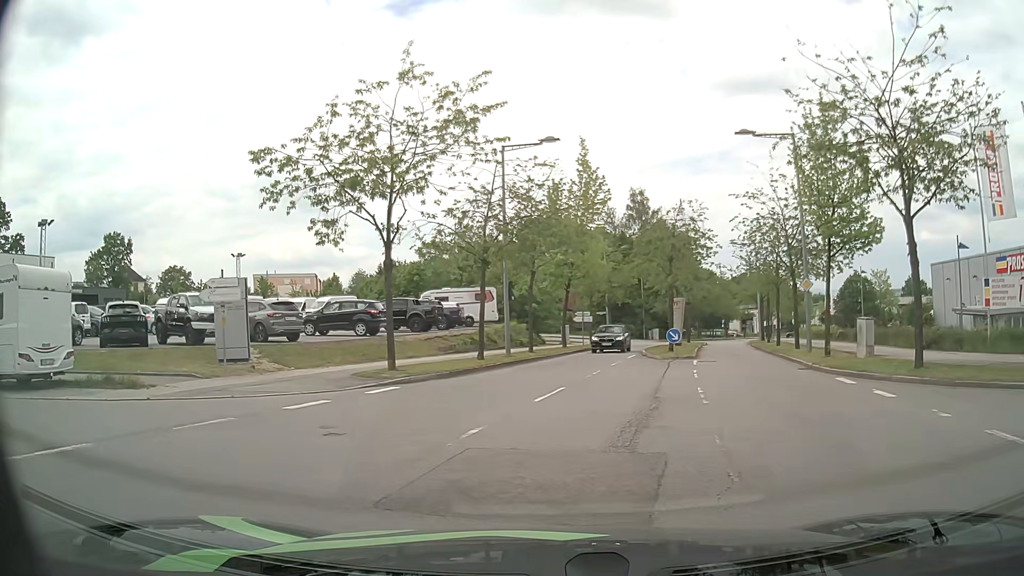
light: Day
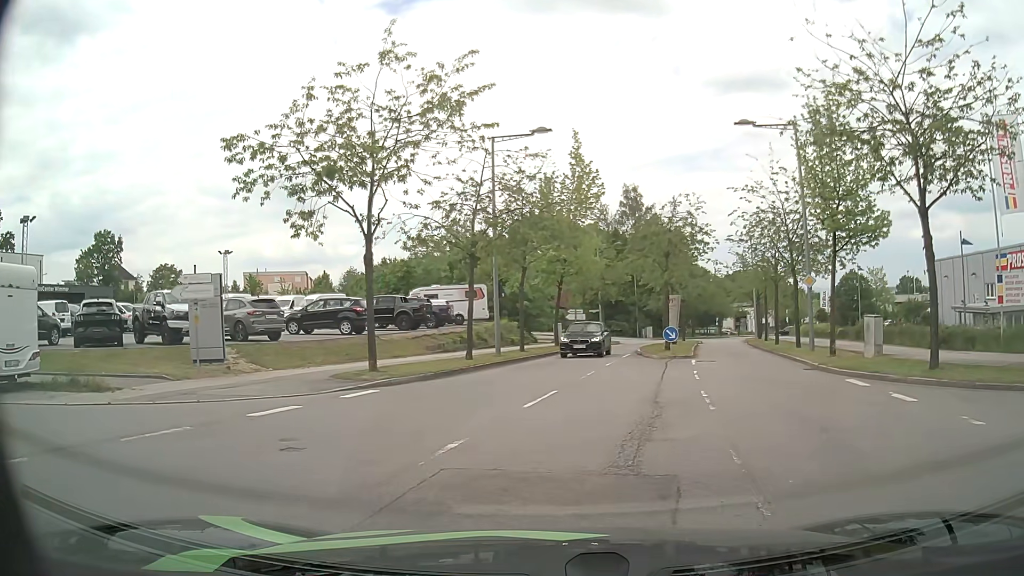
(0.0, +1.0) m; 0°
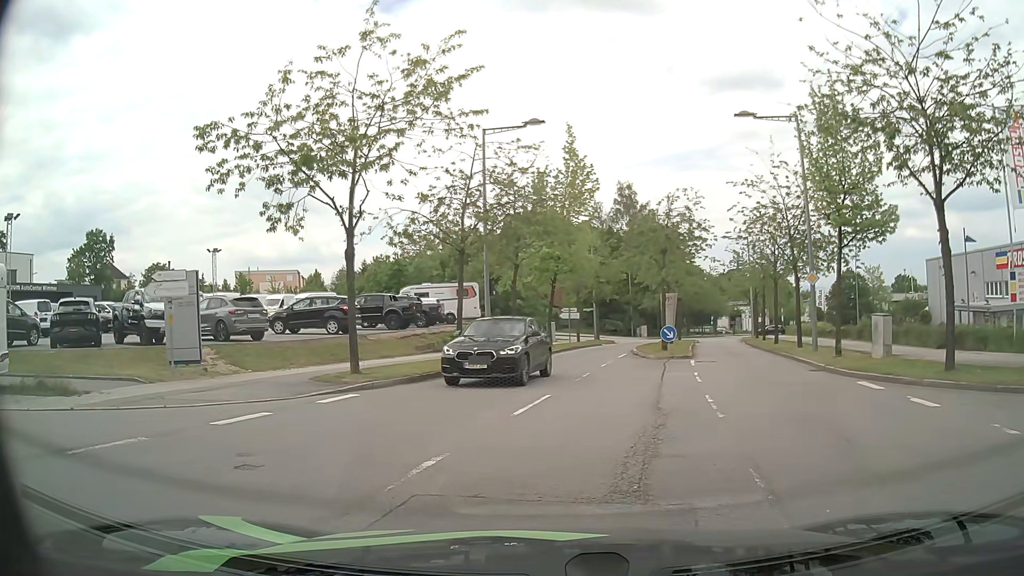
(0.0, +0.9) m; 0°
